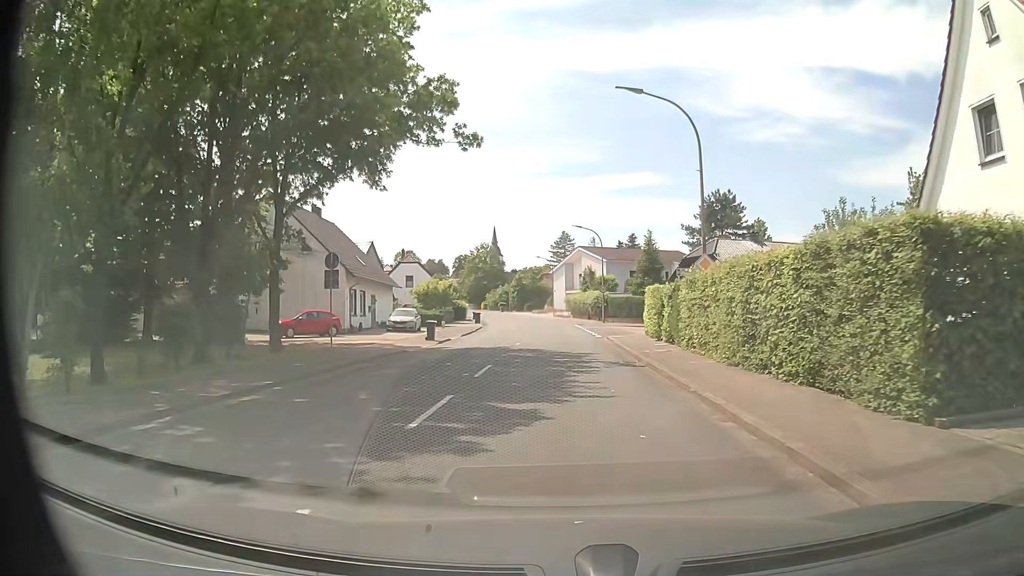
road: secondary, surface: asphalt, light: Day
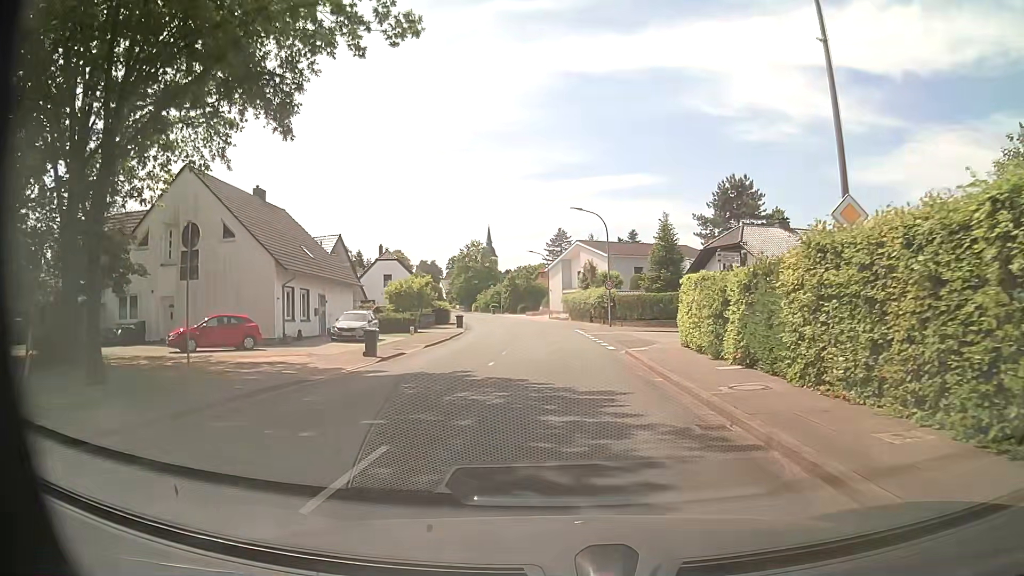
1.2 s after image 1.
(-0.1, +9.9) m; -1°
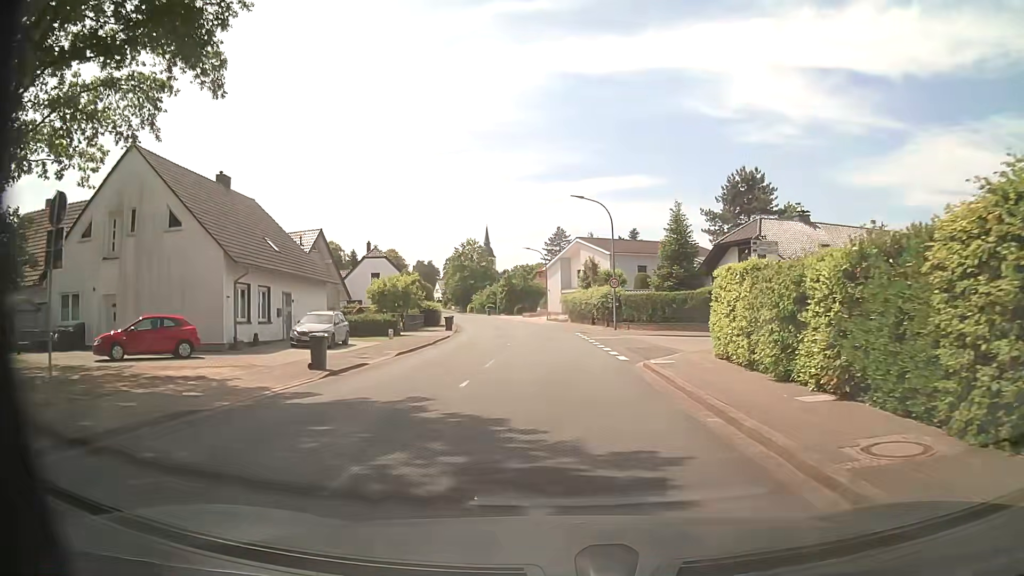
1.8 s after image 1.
(+0.1, +4.9) m; +1°
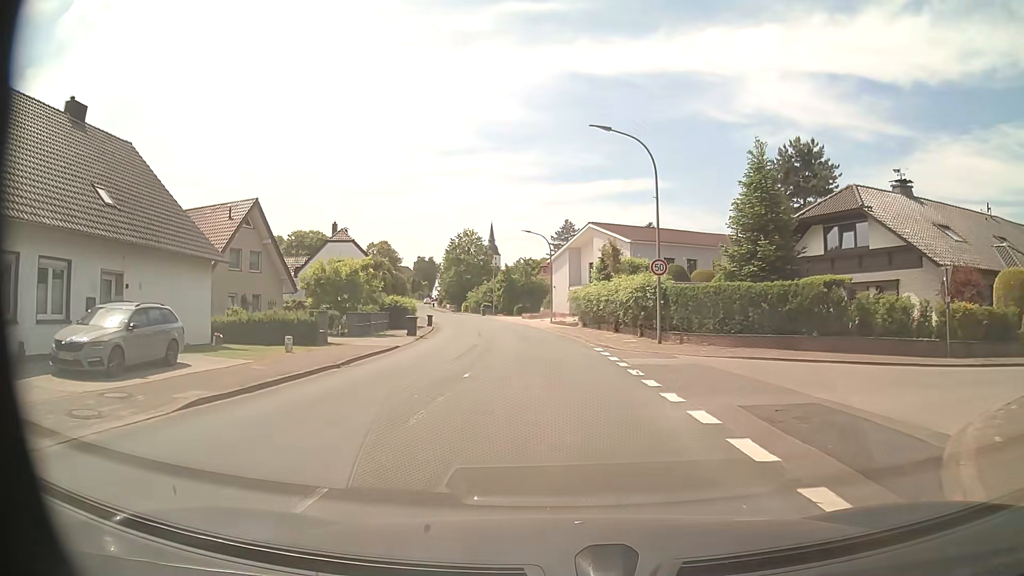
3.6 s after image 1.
(-0.1, +14.9) m; -1°
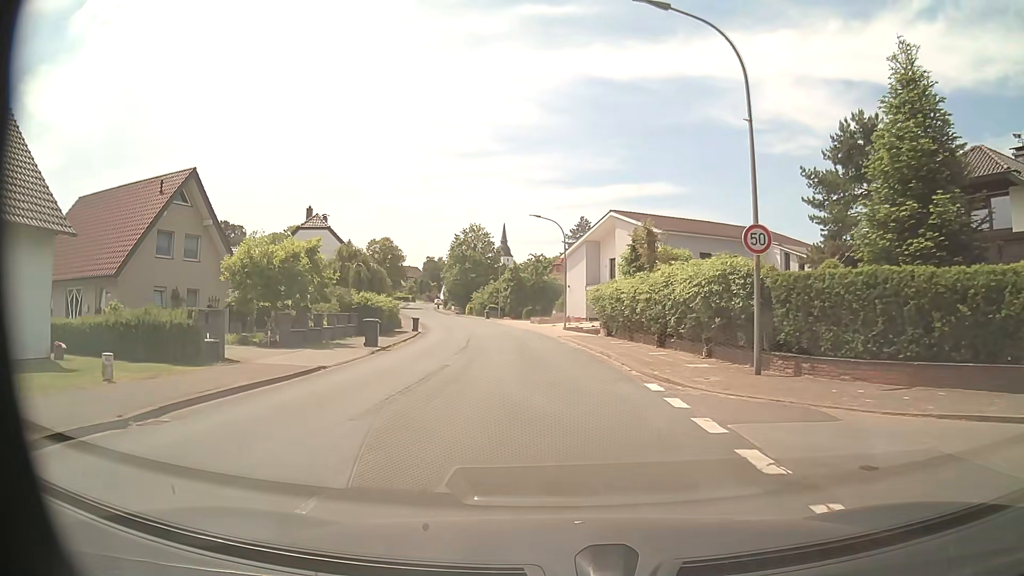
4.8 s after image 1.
(-0.1, +10.5) m; -1°
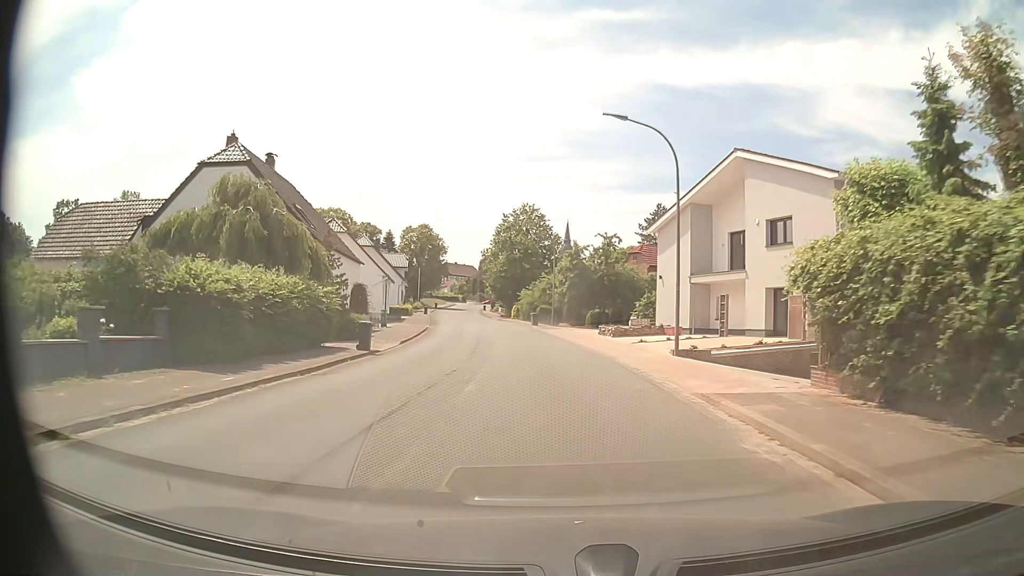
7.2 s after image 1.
(-1.1, +23.8) m; -5°
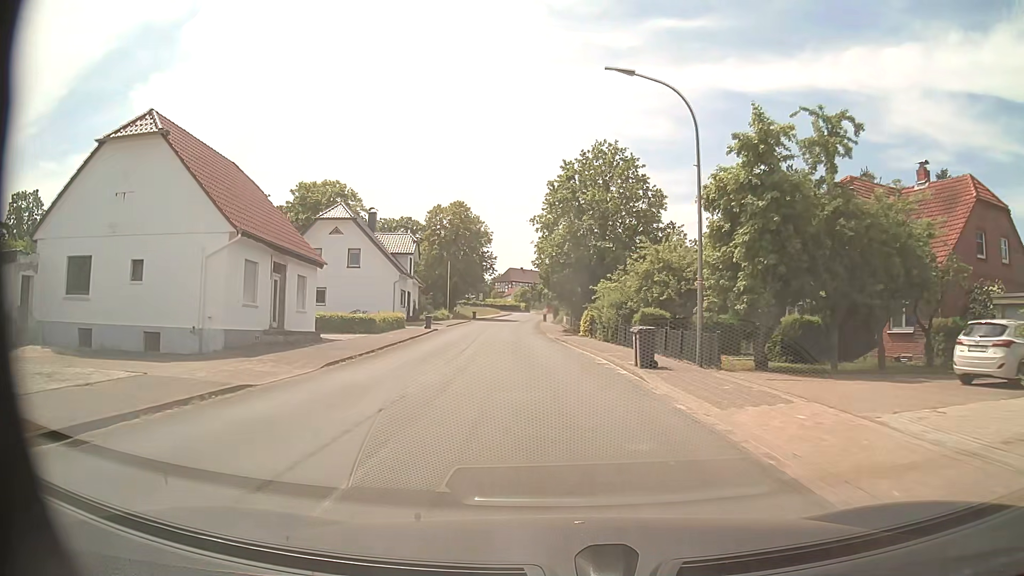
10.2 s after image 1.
(-1.9, +36.3) m; -6°
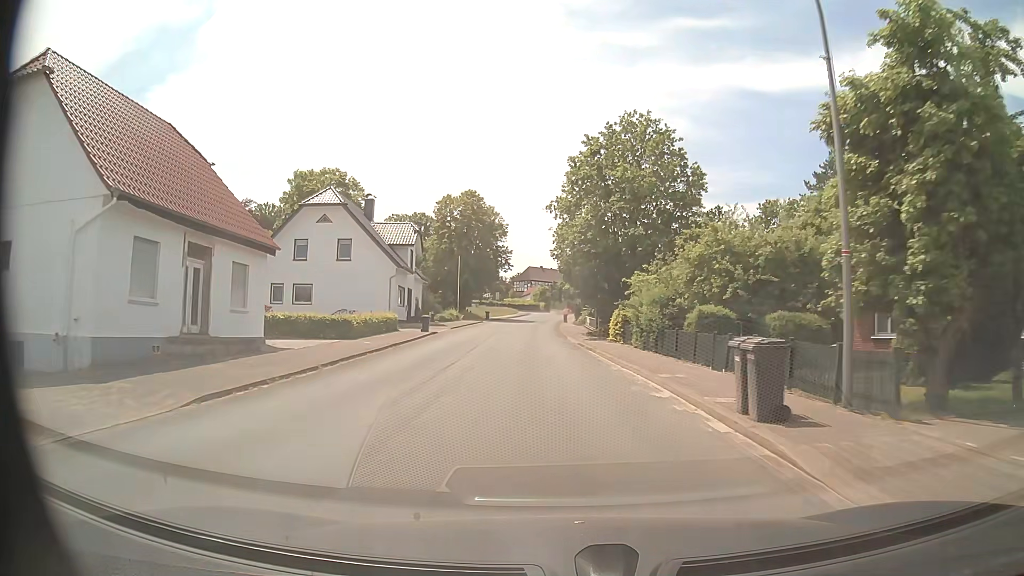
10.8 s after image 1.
(-0.1, +7.9) m; -2°
(0, +10) (-1, +20) (-1, +30) (-1, +40) (-2, +50) (-2, +60) (-2, +70) (-1, +80) (-1, +90) (0, +100) m
